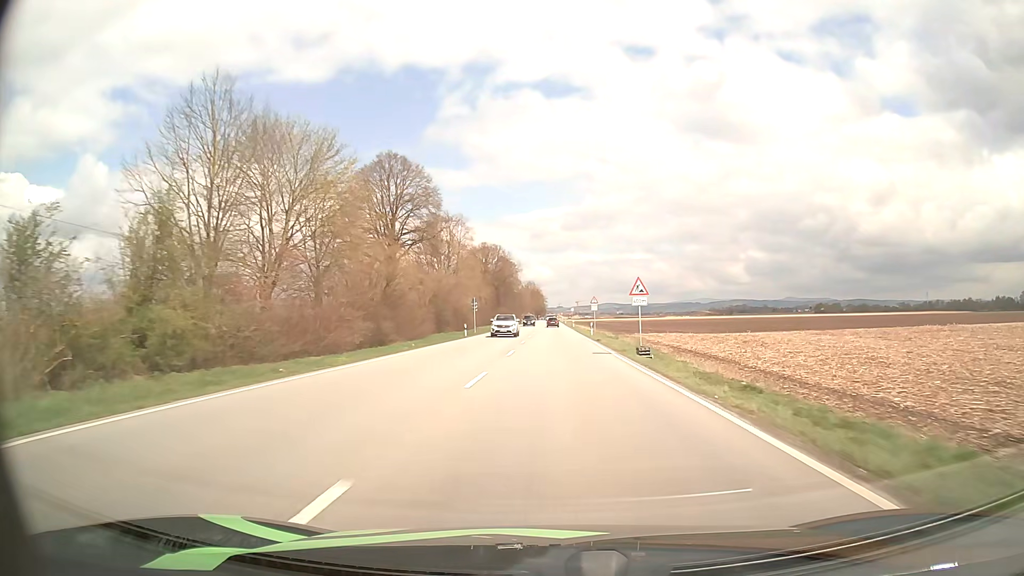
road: primary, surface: asphalt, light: Day
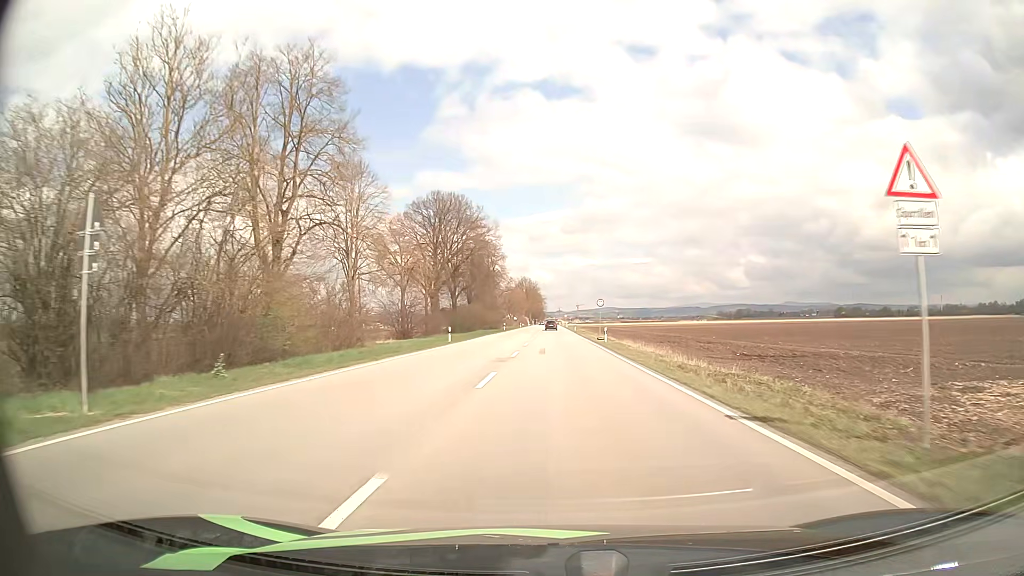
(+0.2, +59.2) m; 0°
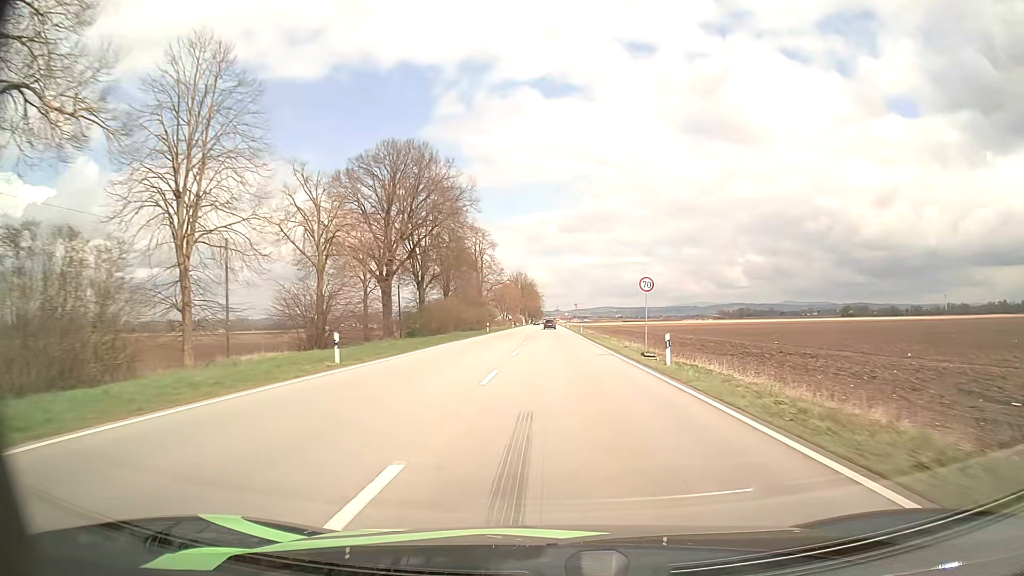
(0.0, +23.4) m; 0°
(0, +10) (0, +20) (0, +30) (0, +40) (0, +50) (0, +60) (0, +70) (0, +80) (0, +90) (0, +100) m
